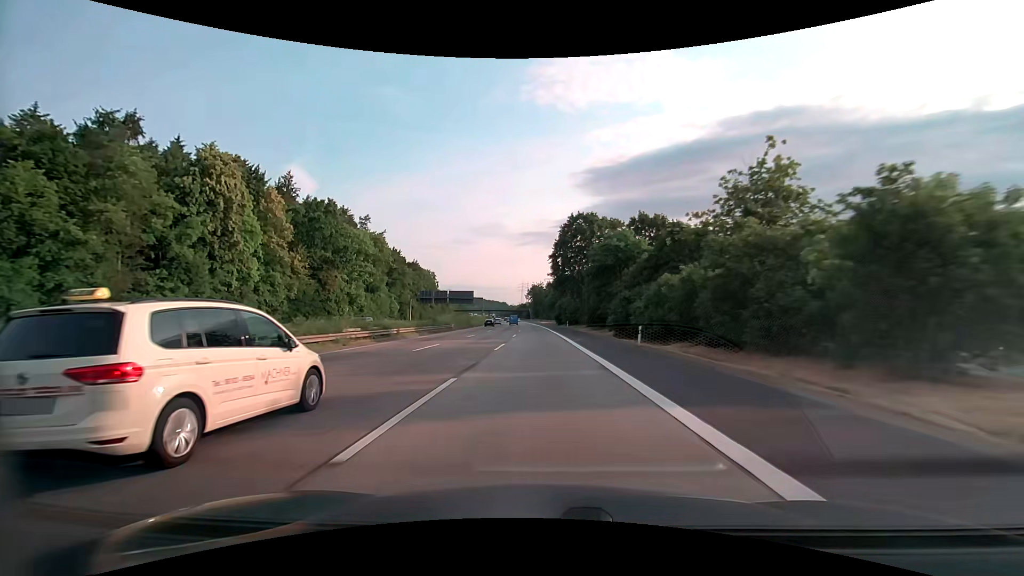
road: motorway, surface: asphalt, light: Day
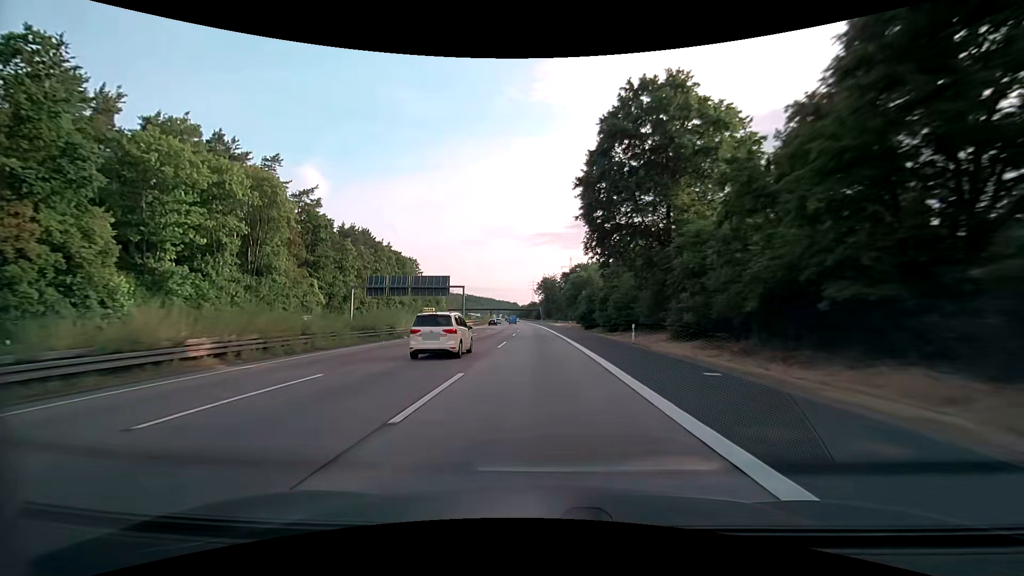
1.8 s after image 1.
(-0.6, +51.5) m; -1°
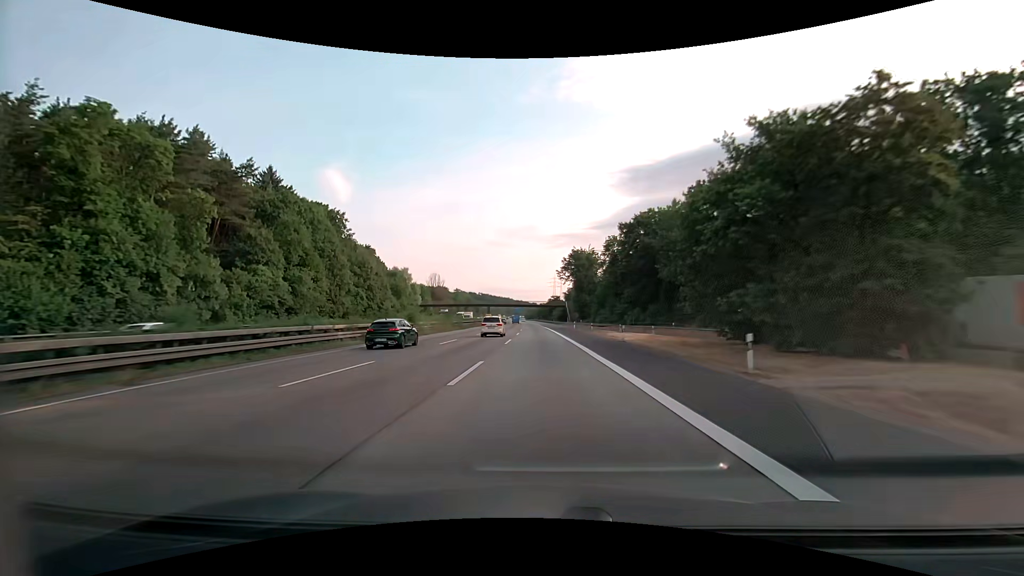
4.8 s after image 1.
(-2.1, +84.2) m; -2°
(0, +10) (0, +20) (0, +30) (0, +40) (-1, +50) (-1, +60) (-1, +70) (-1, +80) (-2, +90) (-2, +100) m
